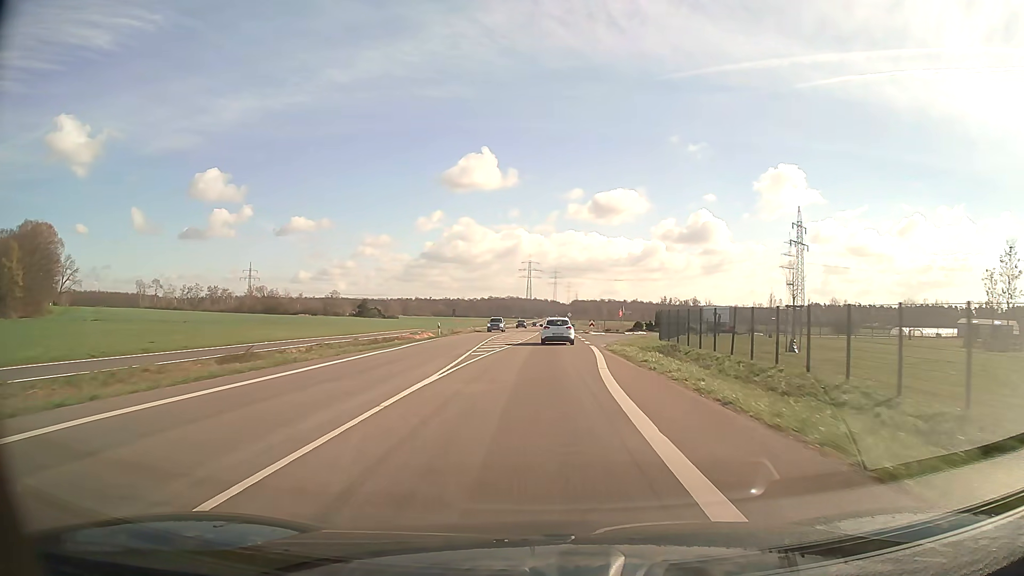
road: secondary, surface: asphalt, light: Day
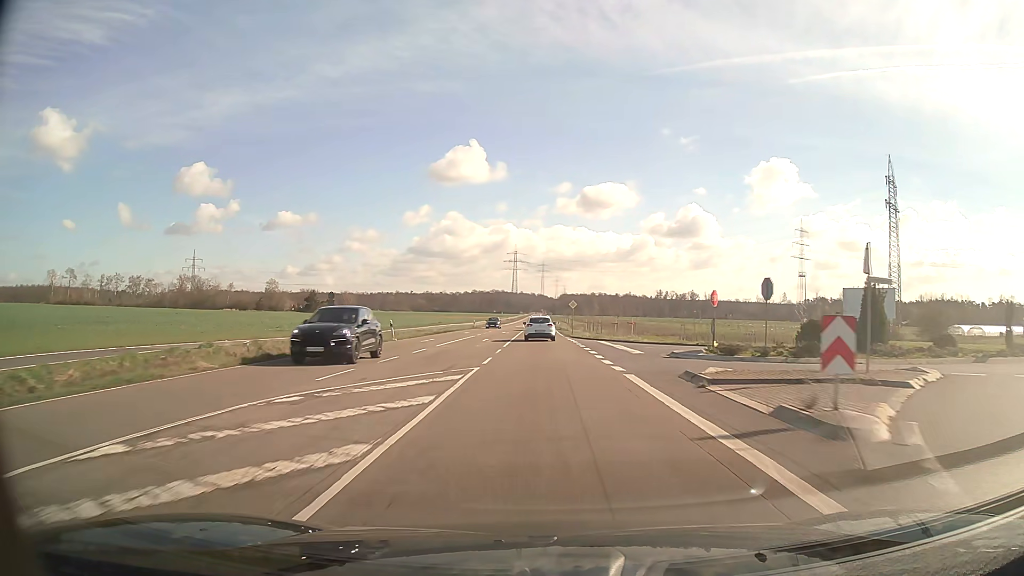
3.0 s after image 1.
(+1.1, +60.3) m; +1°
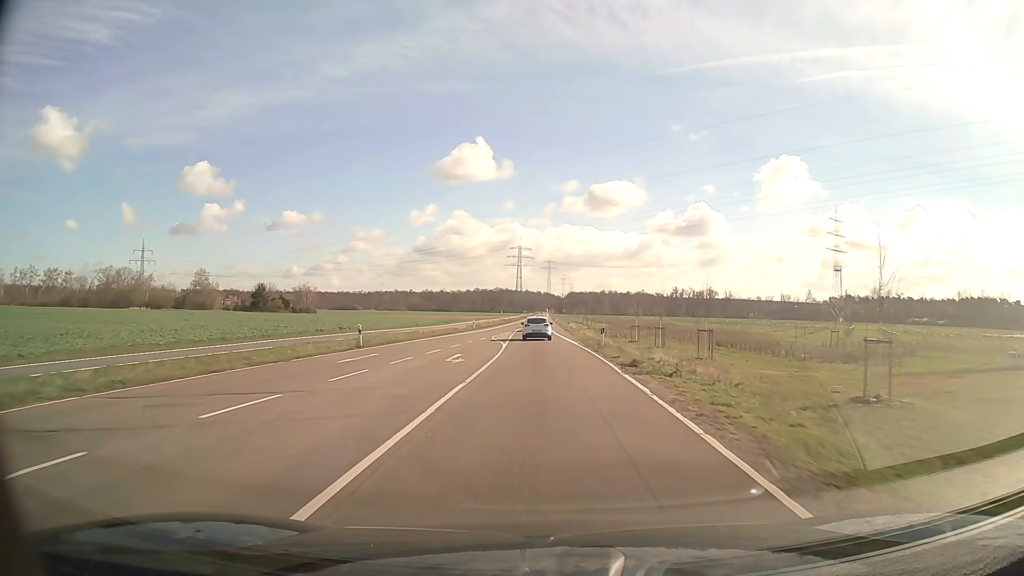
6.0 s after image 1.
(-0.2, +60.8) m; 0°
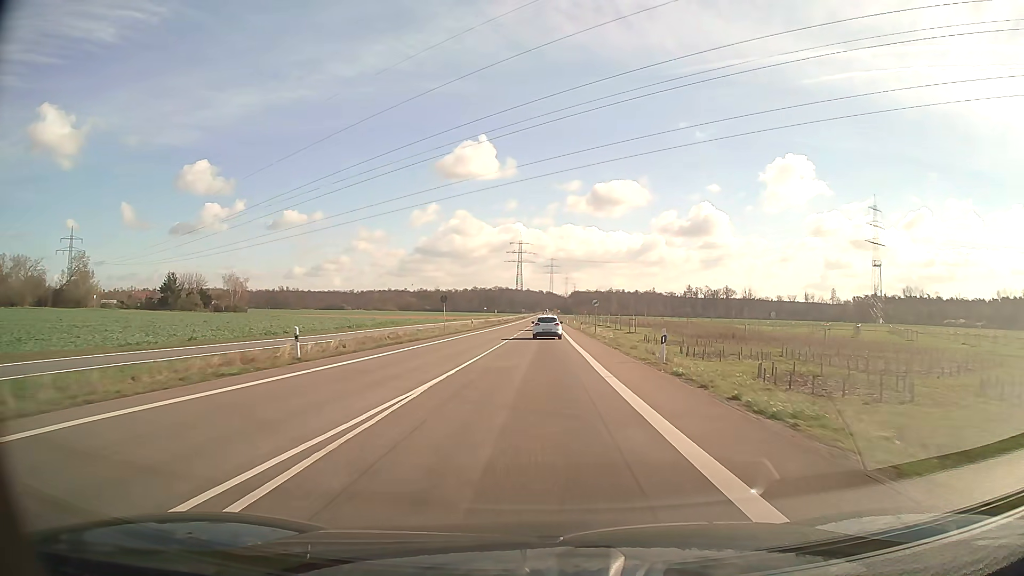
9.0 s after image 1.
(-0.5, +61.6) m; 0°
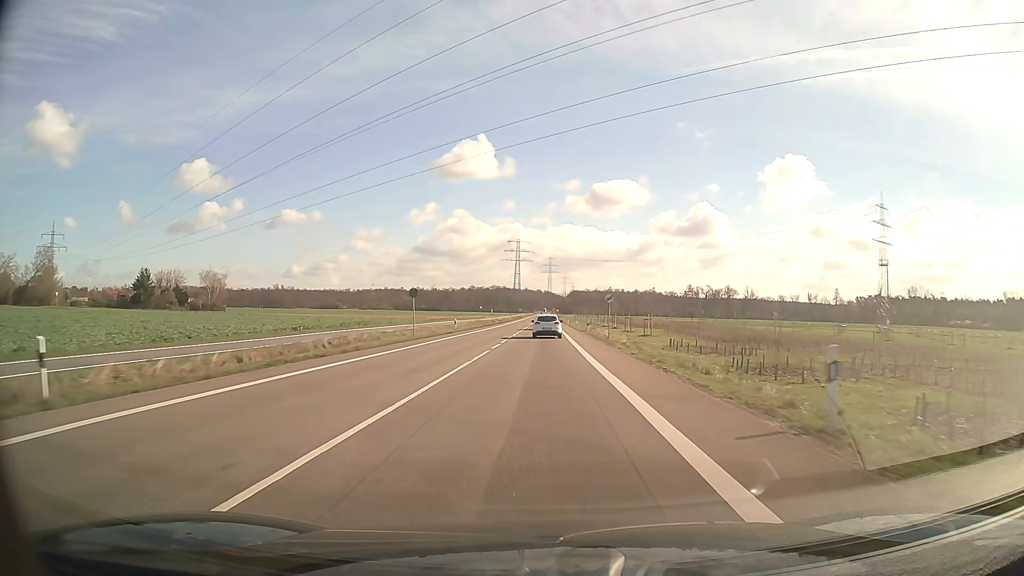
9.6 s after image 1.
(0.0, +12.4) m; 0°
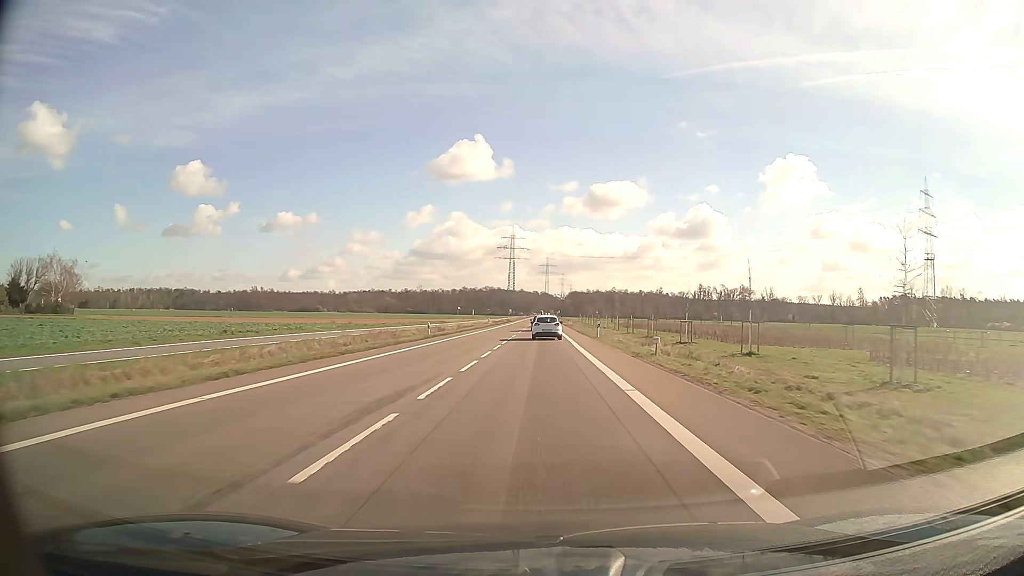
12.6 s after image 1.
(+0.2, +62.7) m; 0°
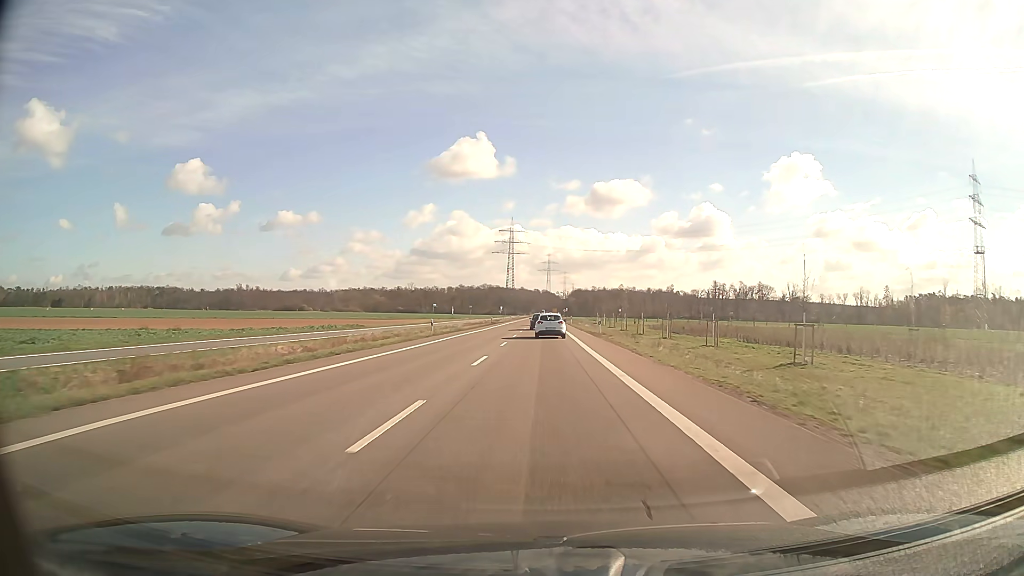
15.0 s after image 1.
(-0.1, +50.7) m; 0°
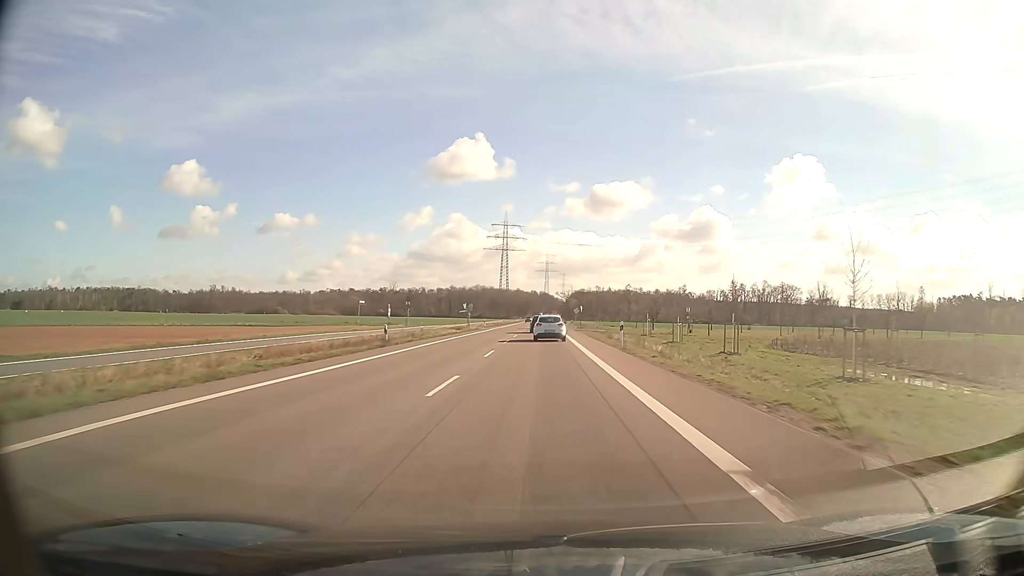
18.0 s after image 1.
(+0.2, +63.9) m; 0°
(0, +10) (0, +20) (0, +30) (0, +40) (0, +50) (0, +60) (0, +70) (0, +80) (0, +90) (0, +100) m
